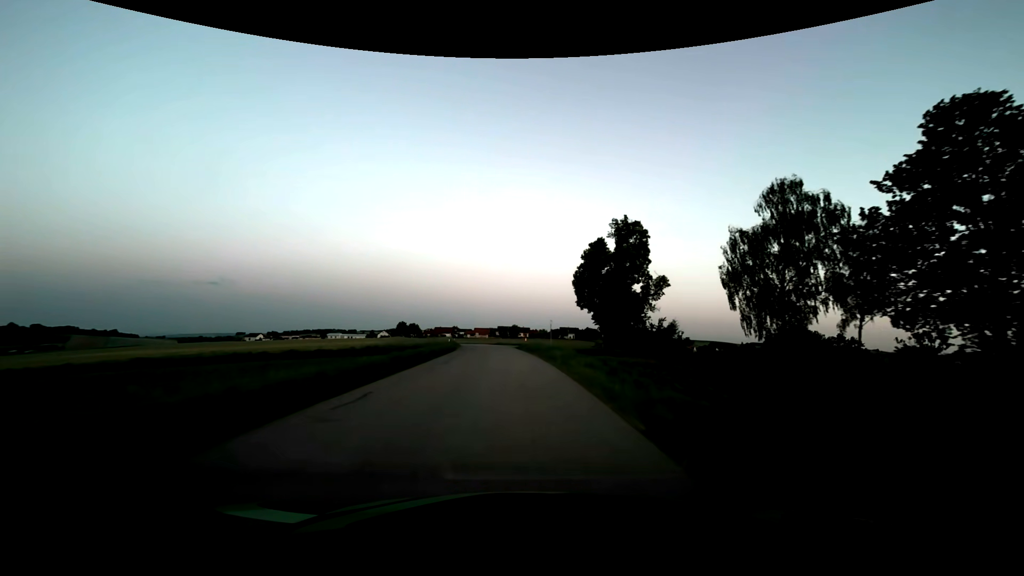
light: Dusk
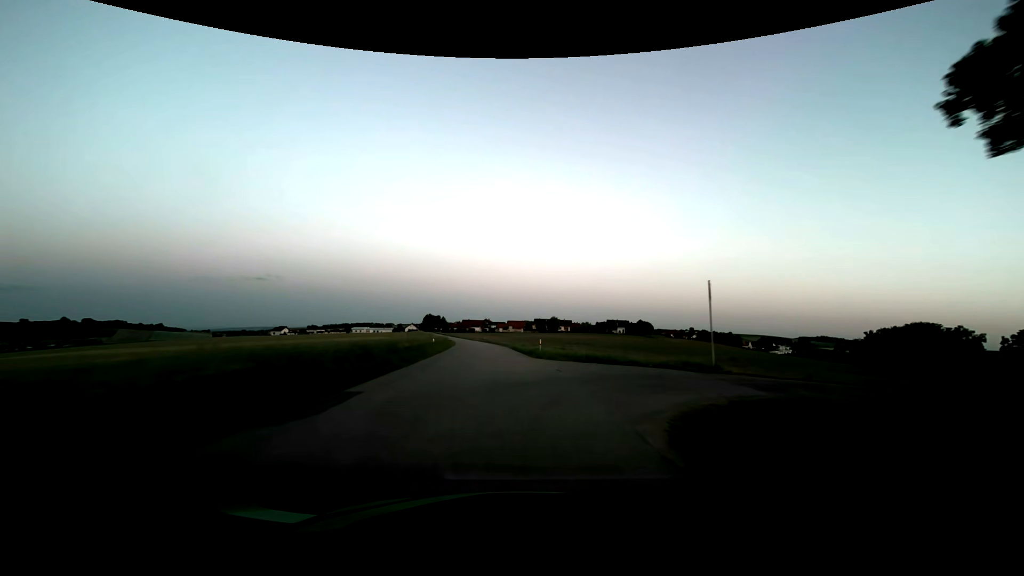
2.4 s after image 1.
(-1.6, +47.9) m; -4°
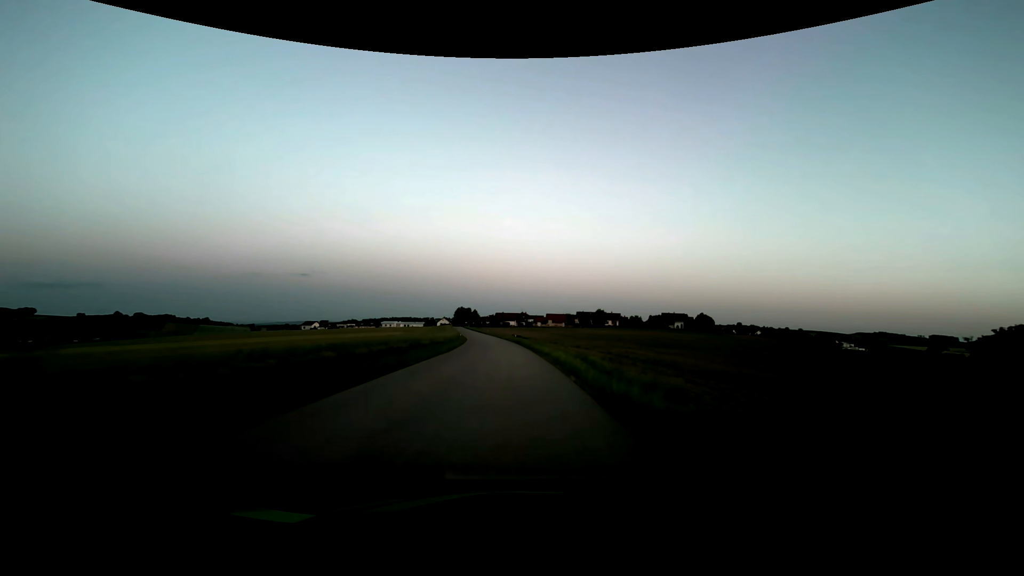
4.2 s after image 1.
(-1.6, +35.9) m; -5°
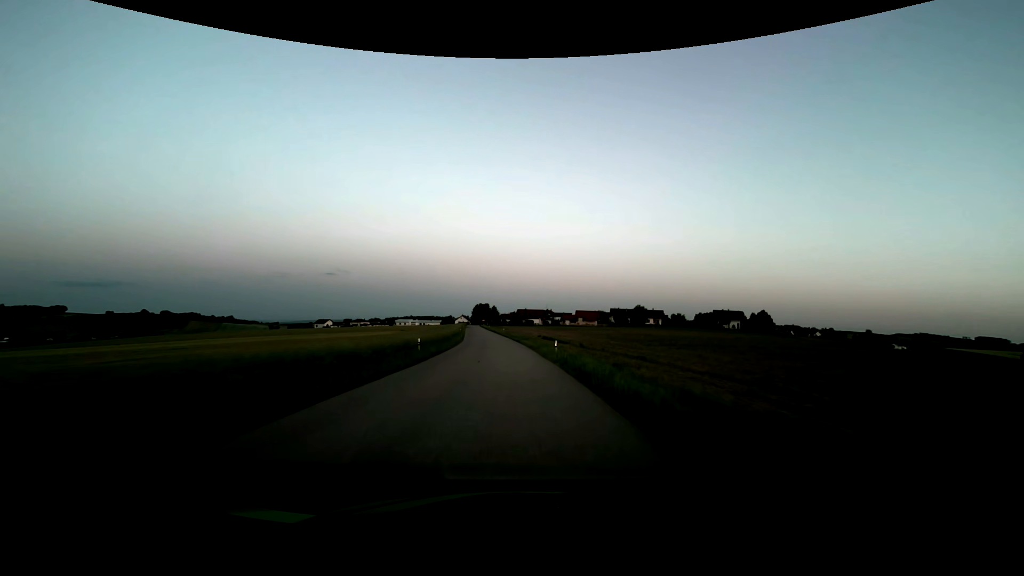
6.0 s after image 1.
(-0.9, +36.3) m; -3°
(0, +10) (0, +20) (-1, +30) (-1, +40) (-2, +50) (-2, +60) (-3, +70) (-4, +80) (-5, +90) (-6, +100) m
